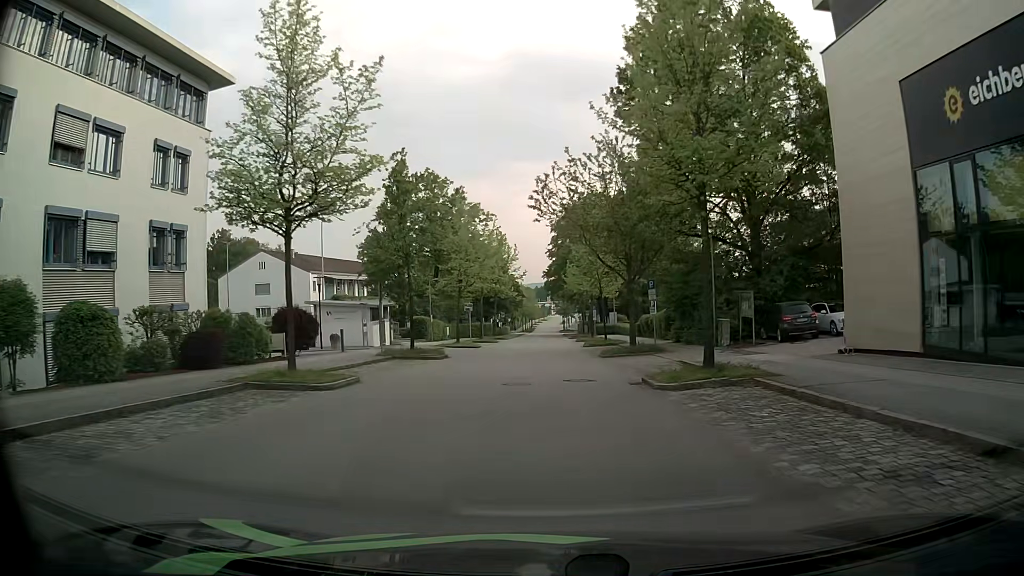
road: residential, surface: asphalt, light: Day
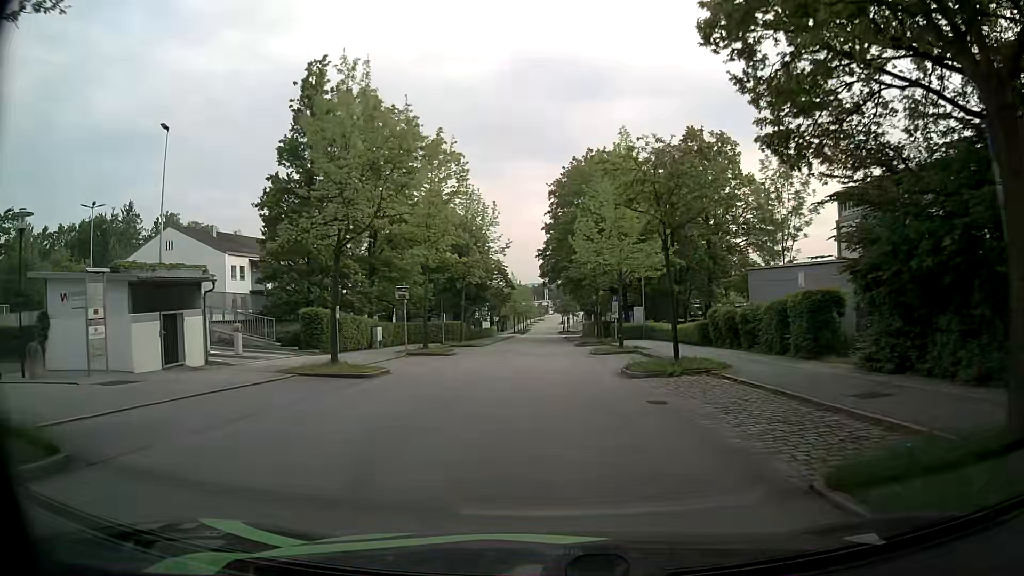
(+0.1, +24.7) m; +1°
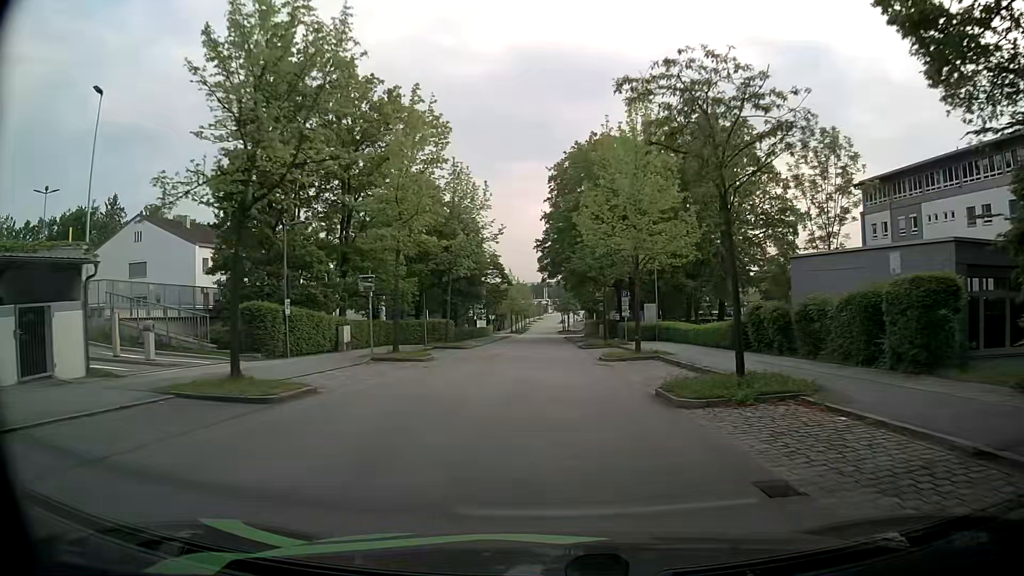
(0.0, +6.3) m; 0°
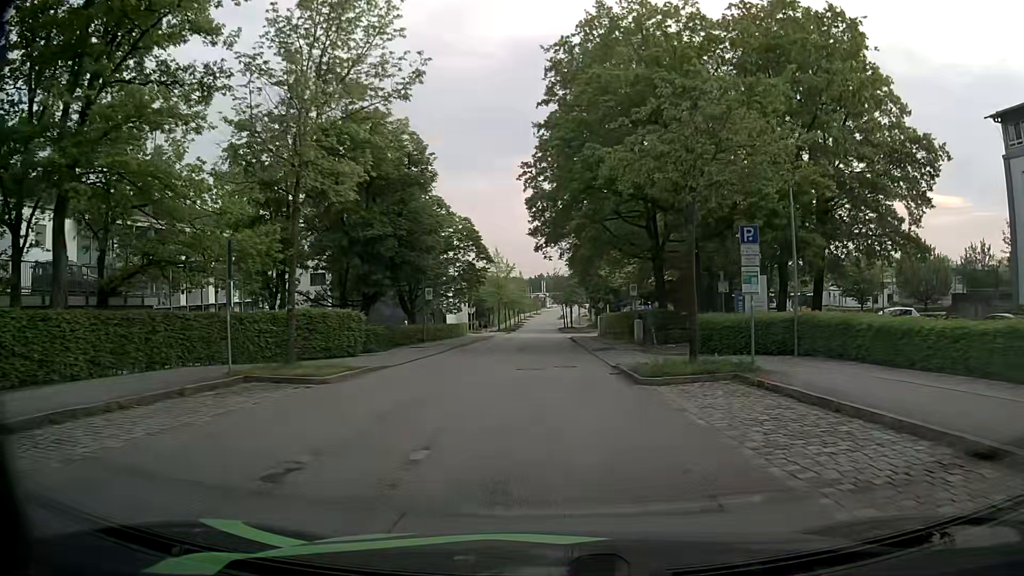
(0.0, +24.8) m; 0°
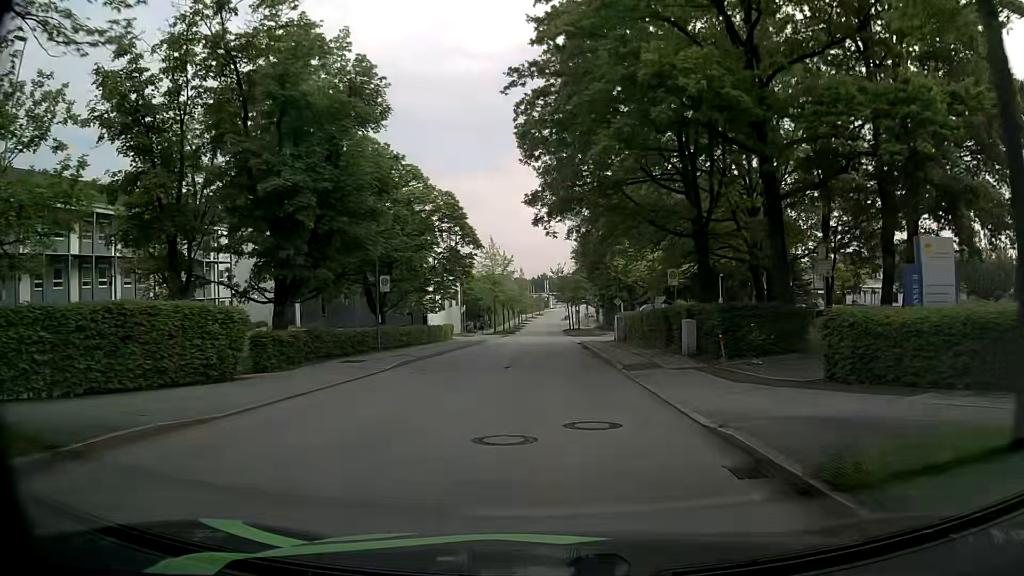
(-0.1, +11.4) m; 0°
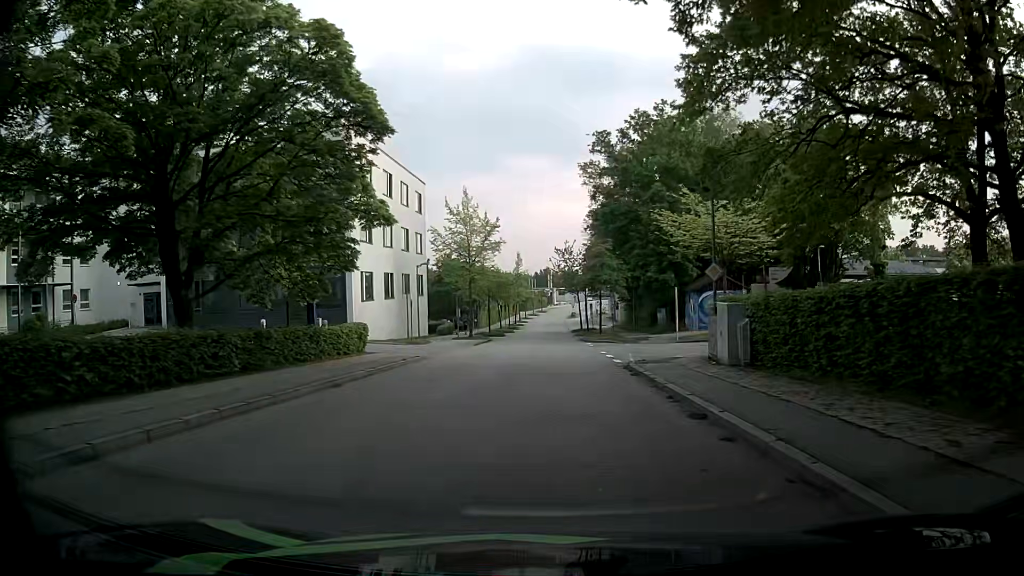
(-0.3, +25.5) m; -2°
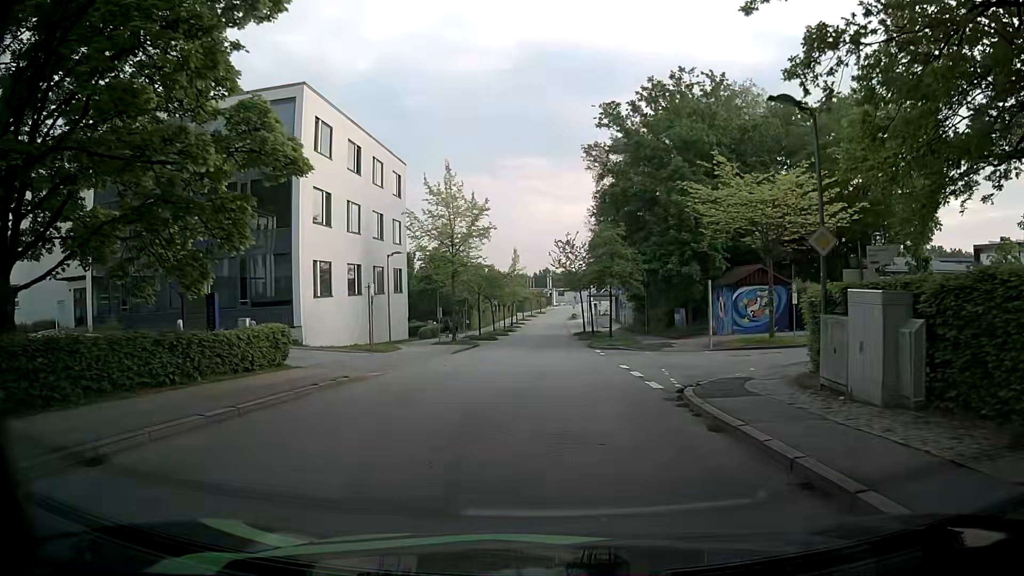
(0.0, +8.1) m; 0°
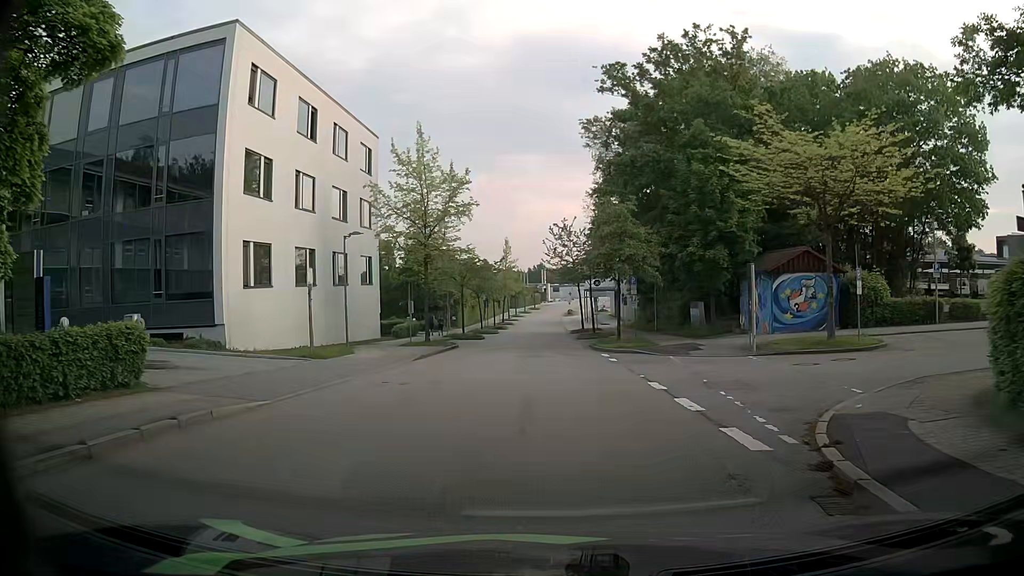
(+0.1, +7.1) m; 0°
(+1, +10) (+8, +16) (+18, +17) (+28, +16) (+38, +16) (+48, +16) (+58, +16) (+68, +16) (+78, +15) (+88, +15) m
